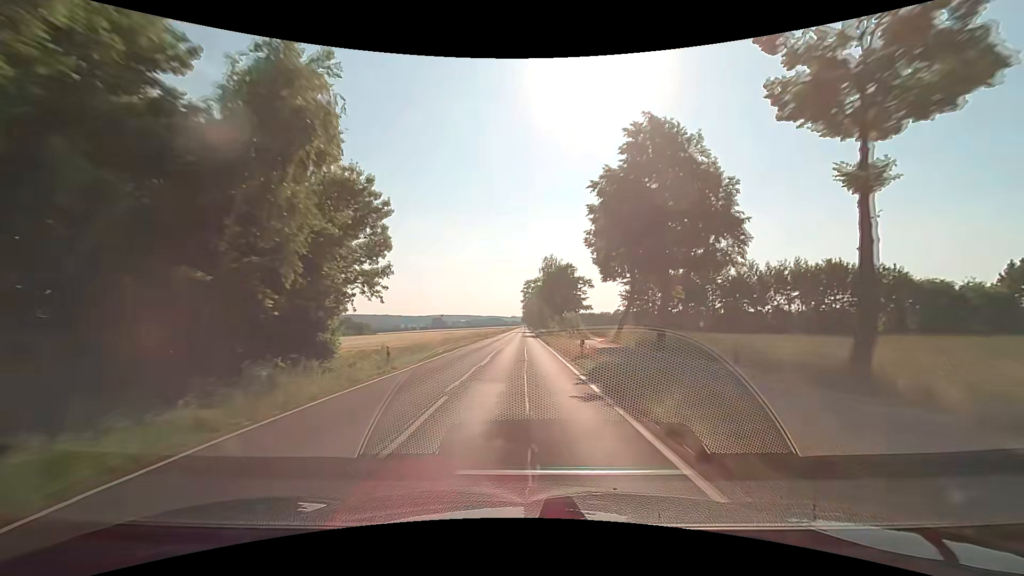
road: secondary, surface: asphalt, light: Day
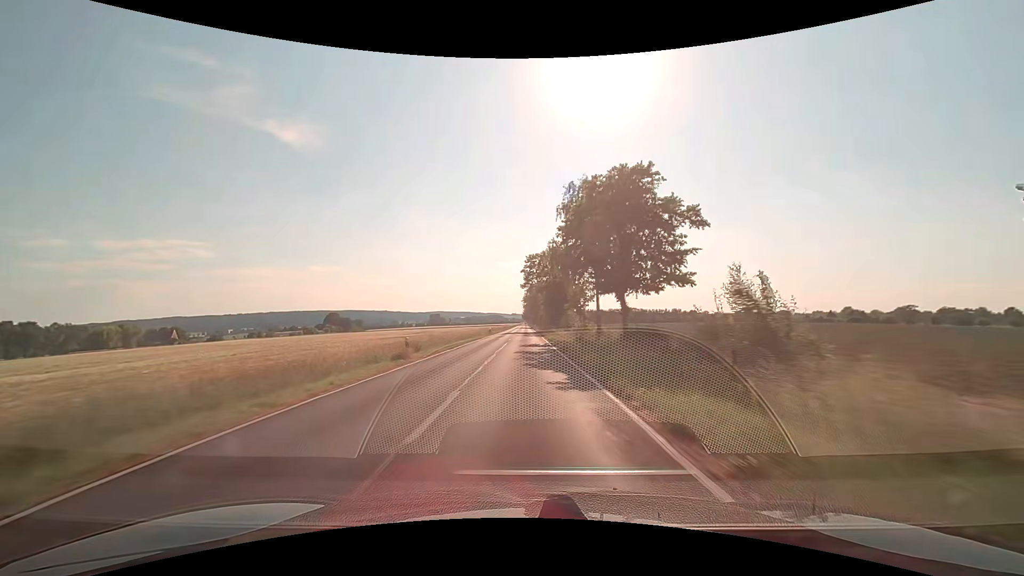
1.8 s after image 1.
(+0.2, +47.5) m; 0°
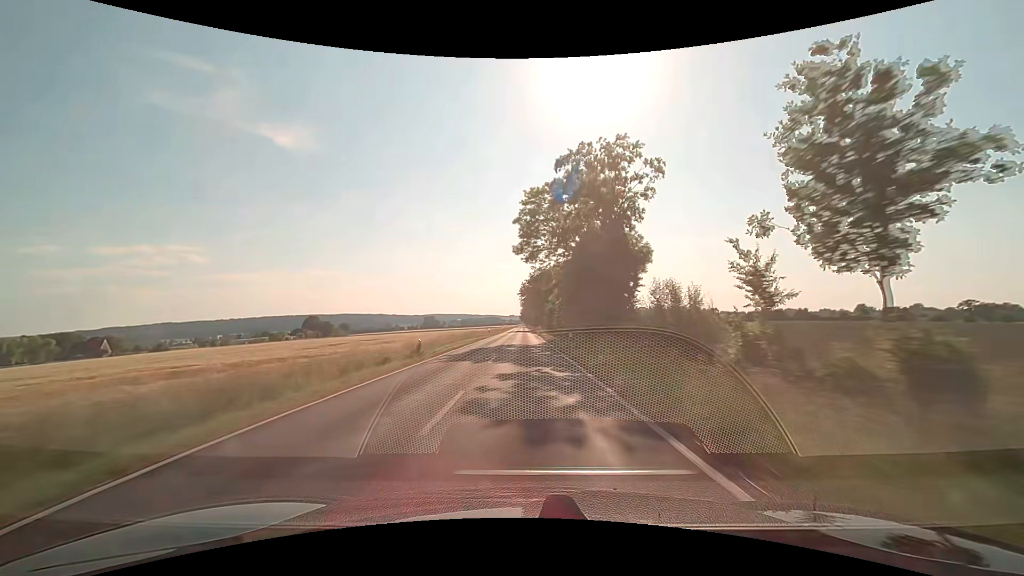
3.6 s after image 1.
(+0.1, +47.5) m; 0°
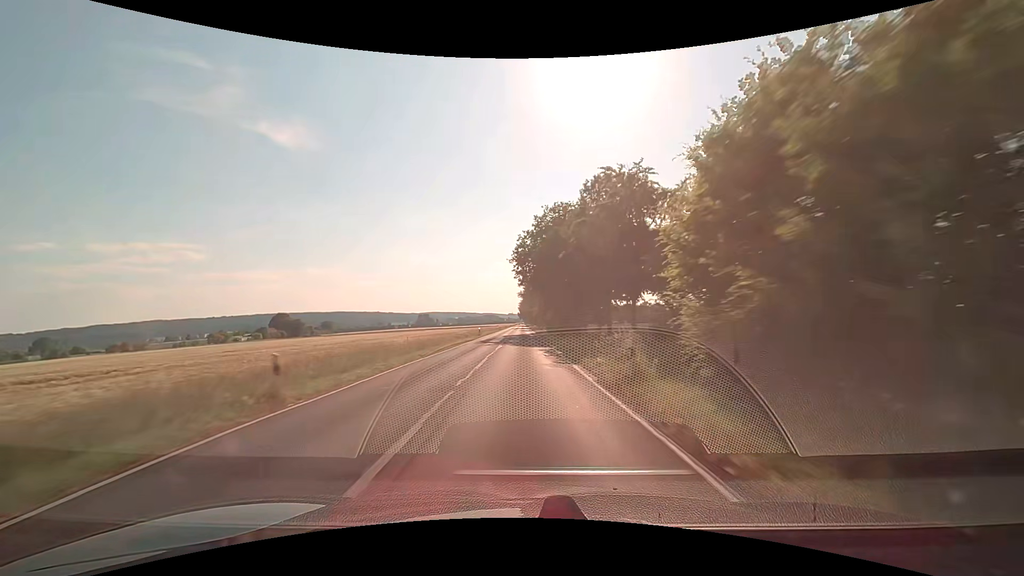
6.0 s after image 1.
(-0.1, +63.3) m; 0°
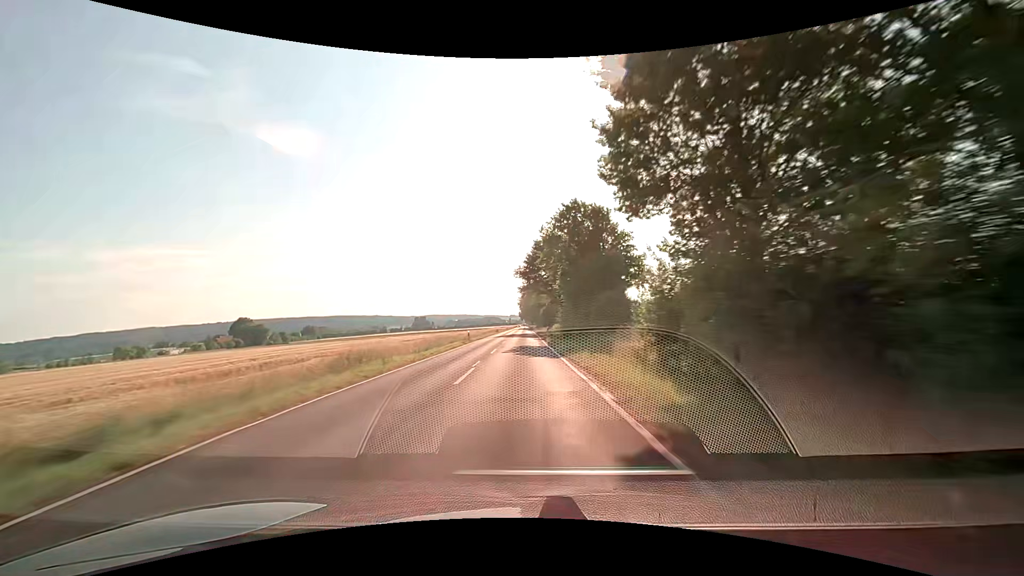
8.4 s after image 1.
(+0.2, +63.2) m; 0°
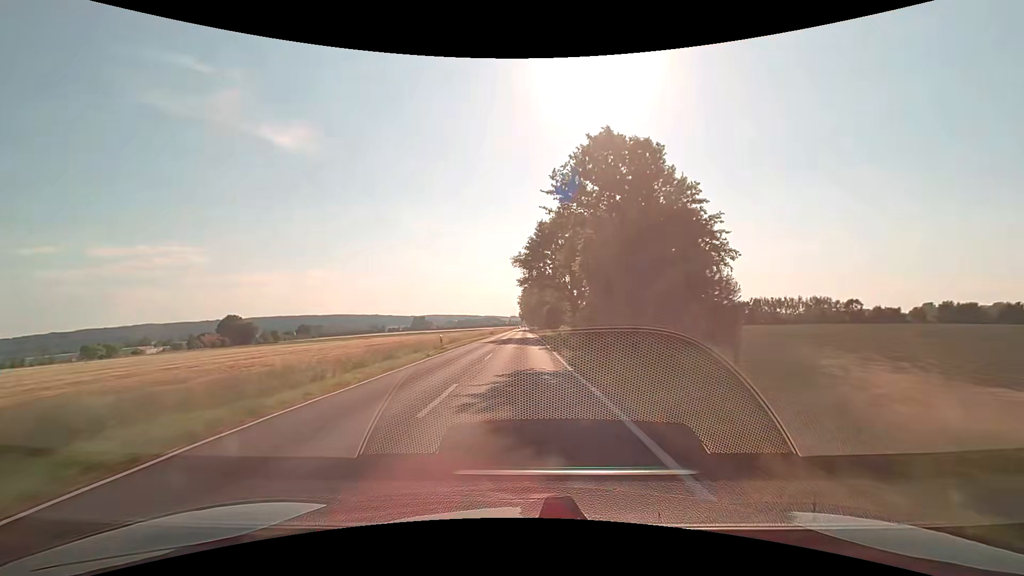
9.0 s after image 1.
(+0.1, +15.8) m; 0°
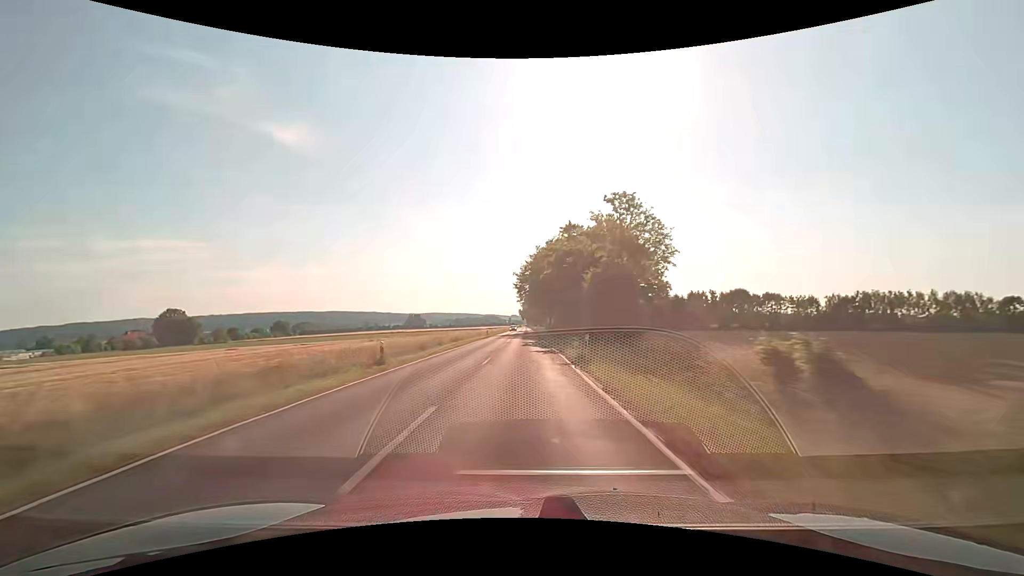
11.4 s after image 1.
(-0.1, +63.2) m; 0°
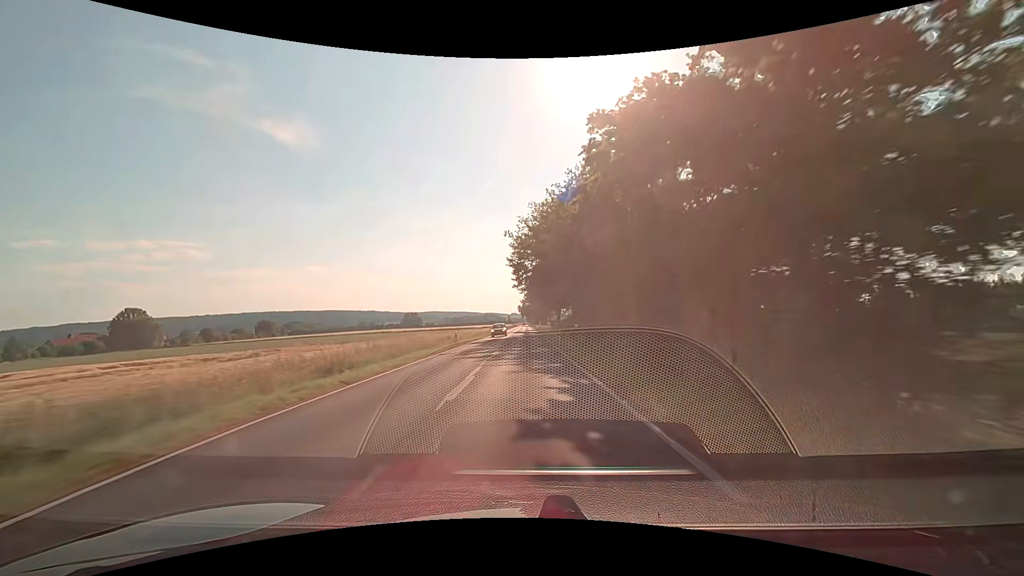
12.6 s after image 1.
(-0.1, +31.6) m; 0°
(0, +10) (0, +20) (0, +30) (0, +40) (0, +50) (0, +60) (0, +70) (0, +80) (0, +90) (0, +100) m
